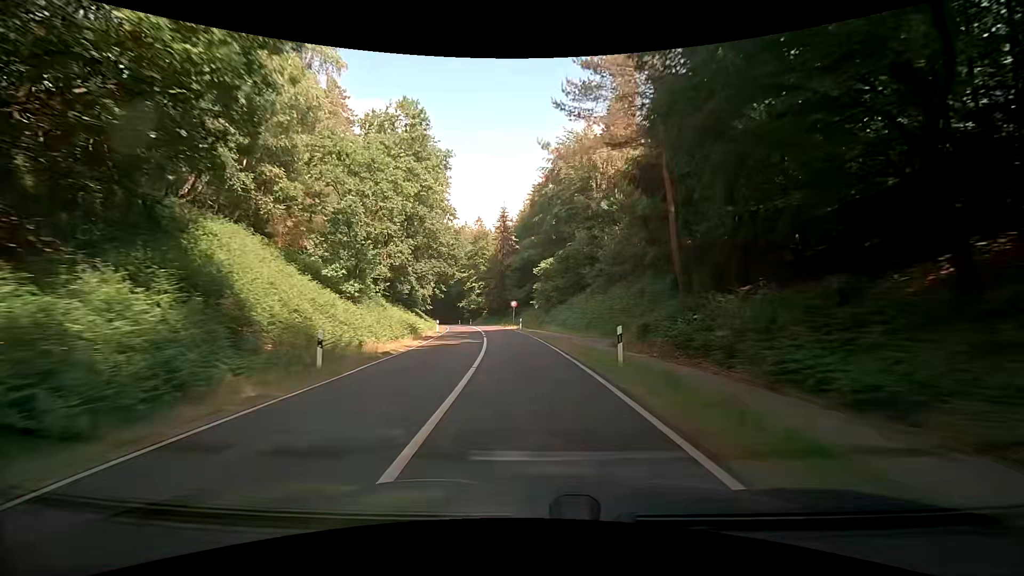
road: secondary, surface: asphalt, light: Day
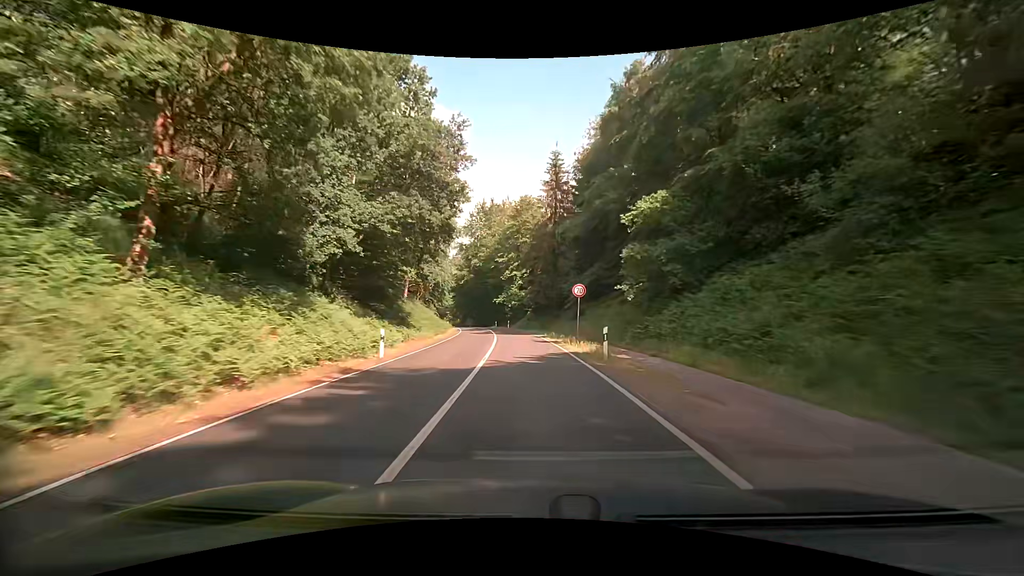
(-1.1, +30.2) m; -4°
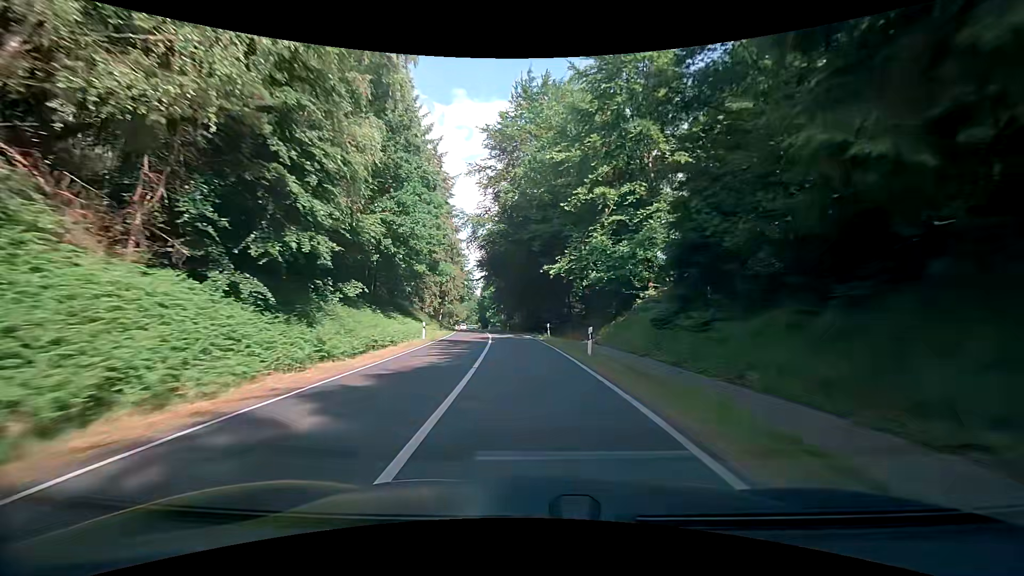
(-3.9, +51.2) m; -7°
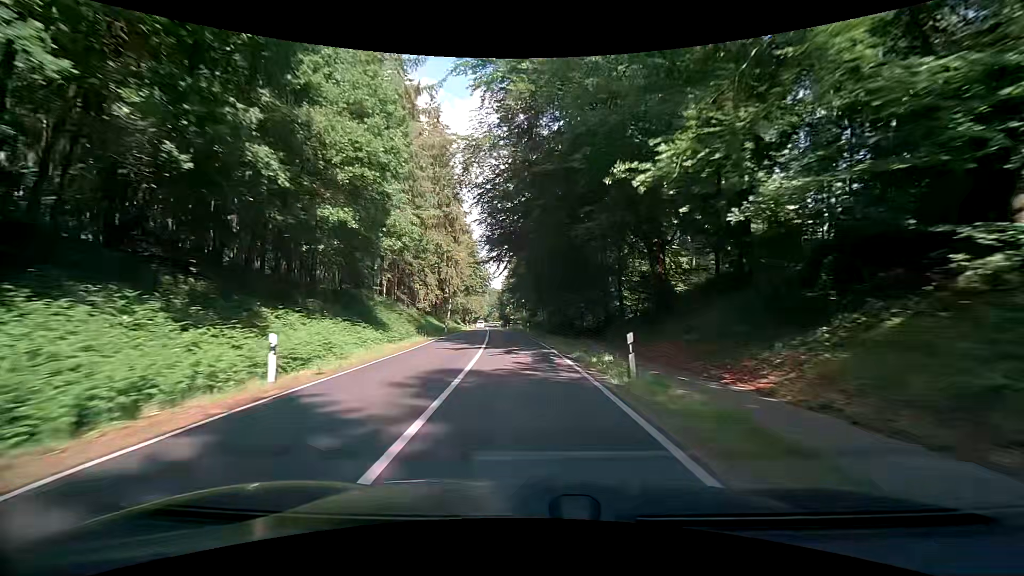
(-0.7, +21.1) m; -4°
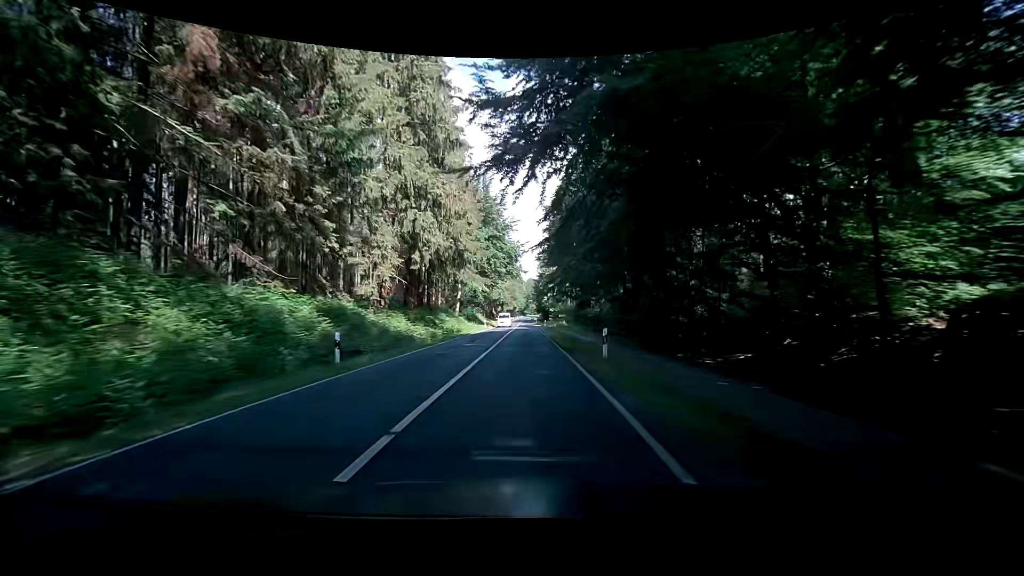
(-0.9, +32.5) m; -4°
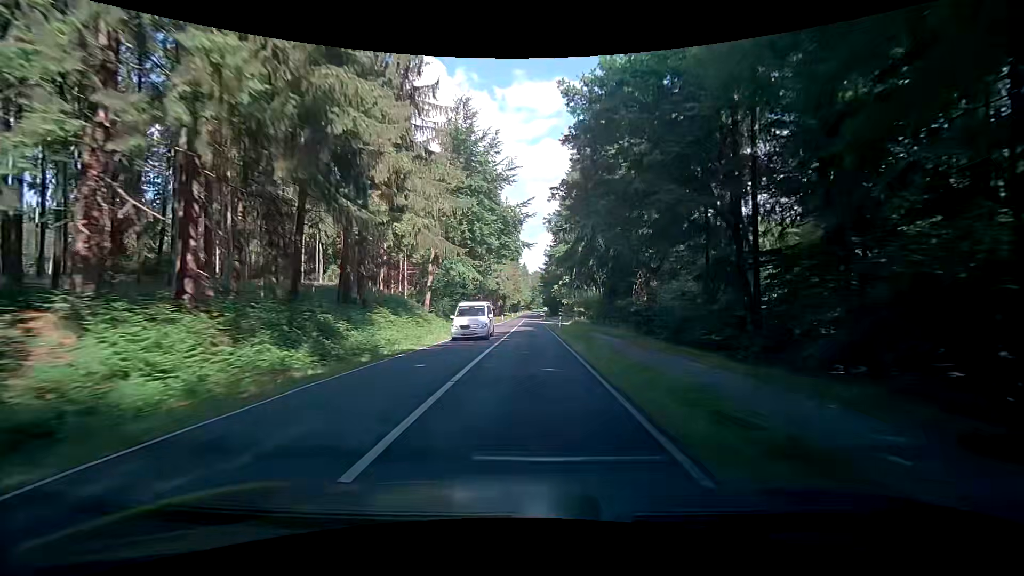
(-0.3, +22.4) m; 0°
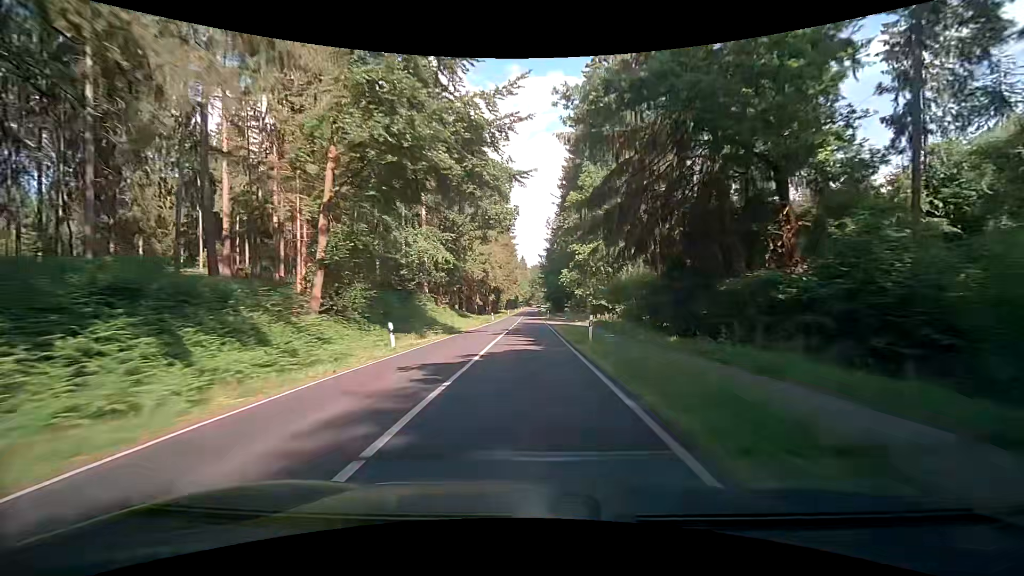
(-0.2, +22.6) m; 0°
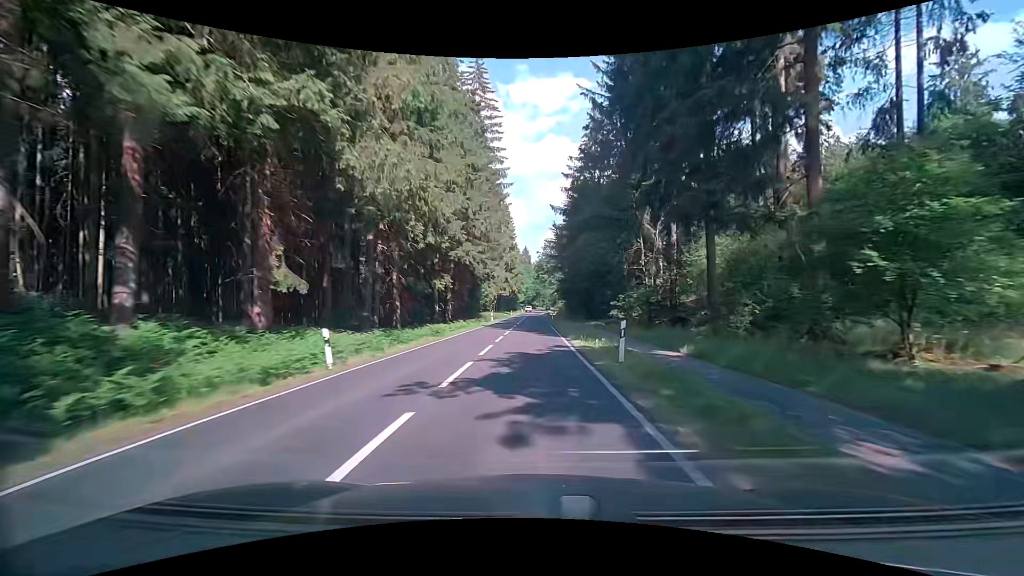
(-0.8, +56.1) m; -1°
(0, +10) (0, +20) (0, +30) (0, +40) (0, +50) (0, +60) (0, +70) (0, +80) (0, +90) (0, +100) m
